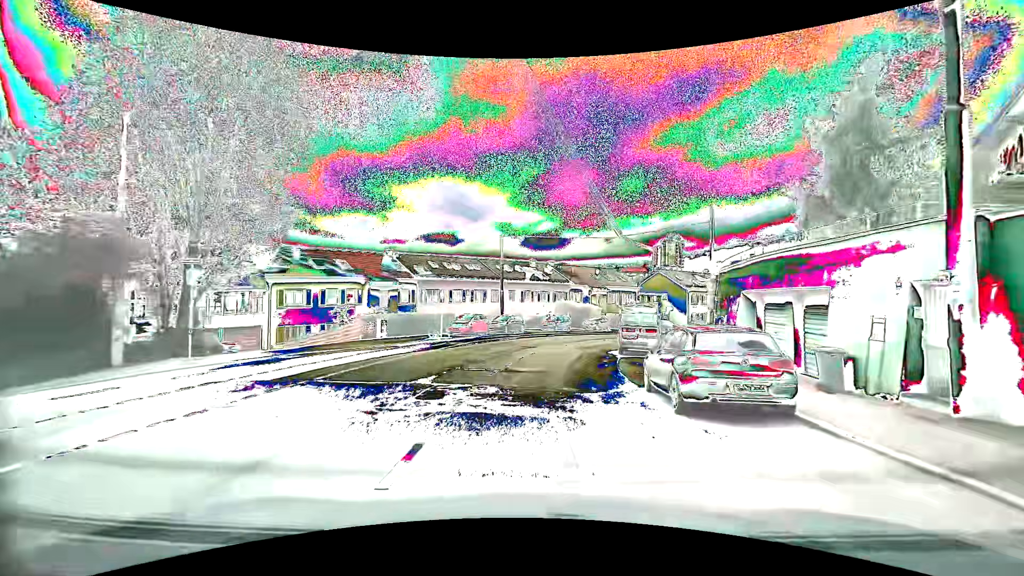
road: secondary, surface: asphalt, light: Day
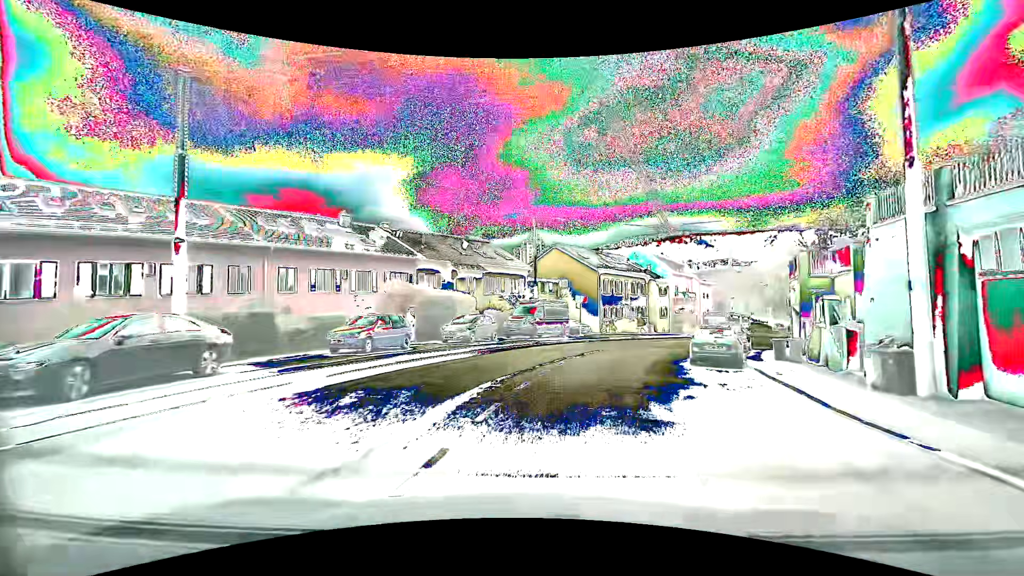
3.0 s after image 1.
(+2.8, +29.6) m; +16°
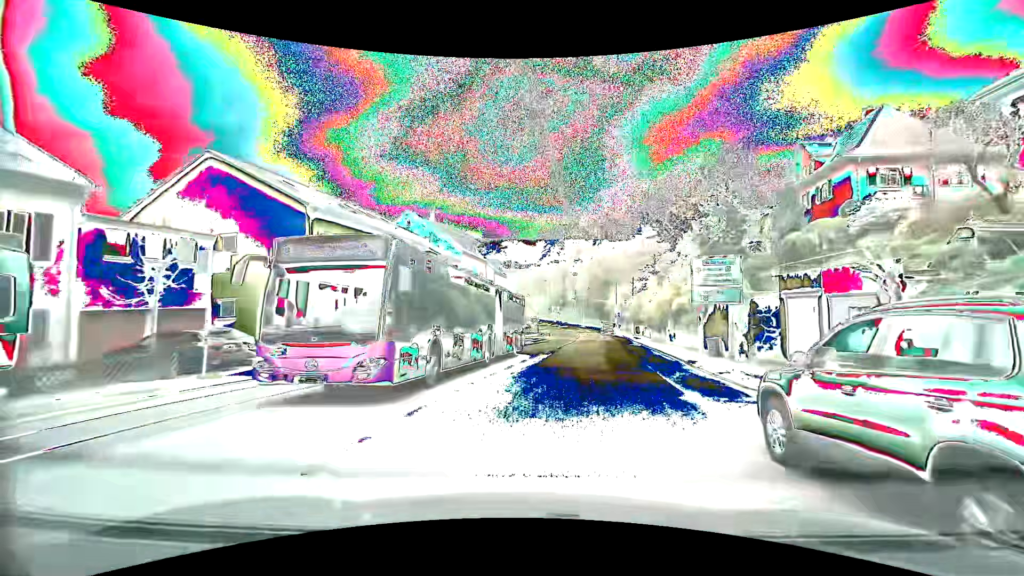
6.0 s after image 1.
(+6.4, +27.3) m; +24°
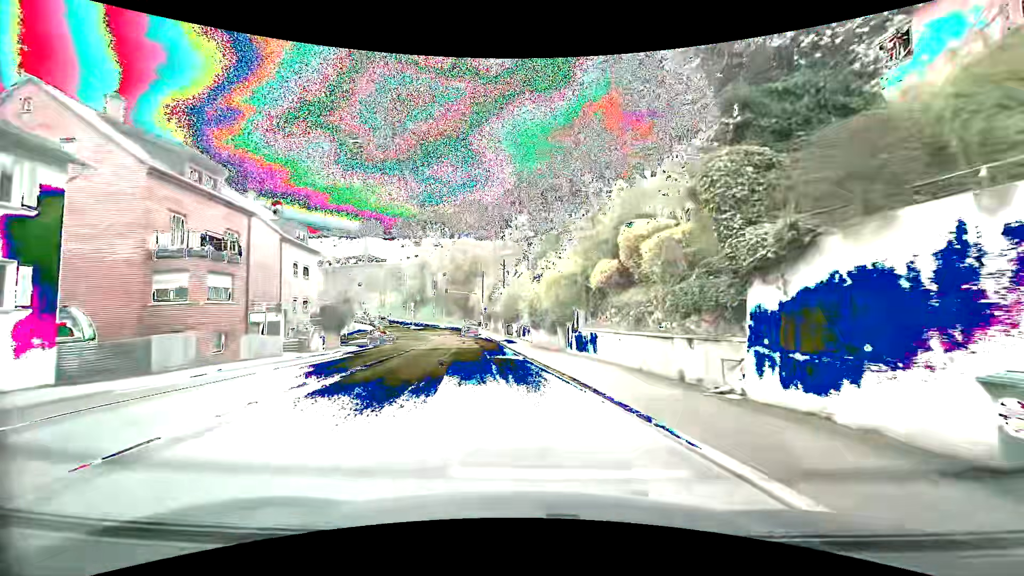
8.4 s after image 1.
(+4.0, +22.0) m; +15°
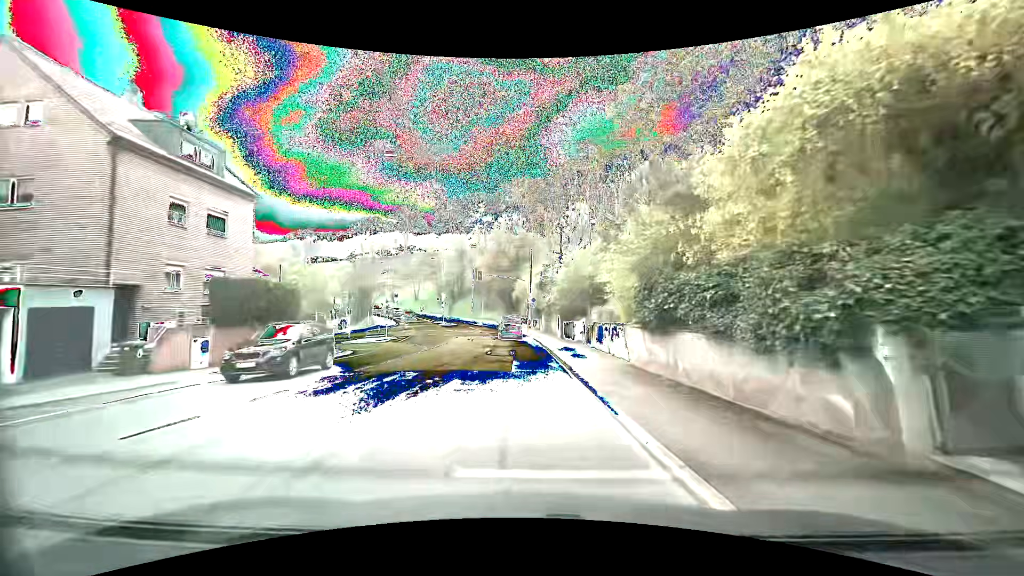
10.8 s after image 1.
(-1.0, +19.8) m; -6°
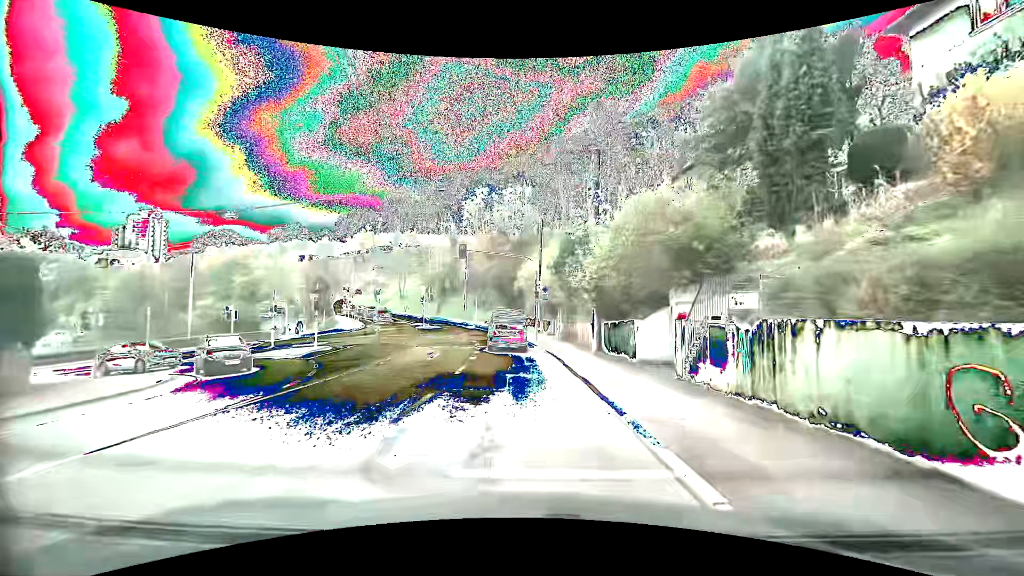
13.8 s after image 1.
(0.0, +17.7) m; +1°
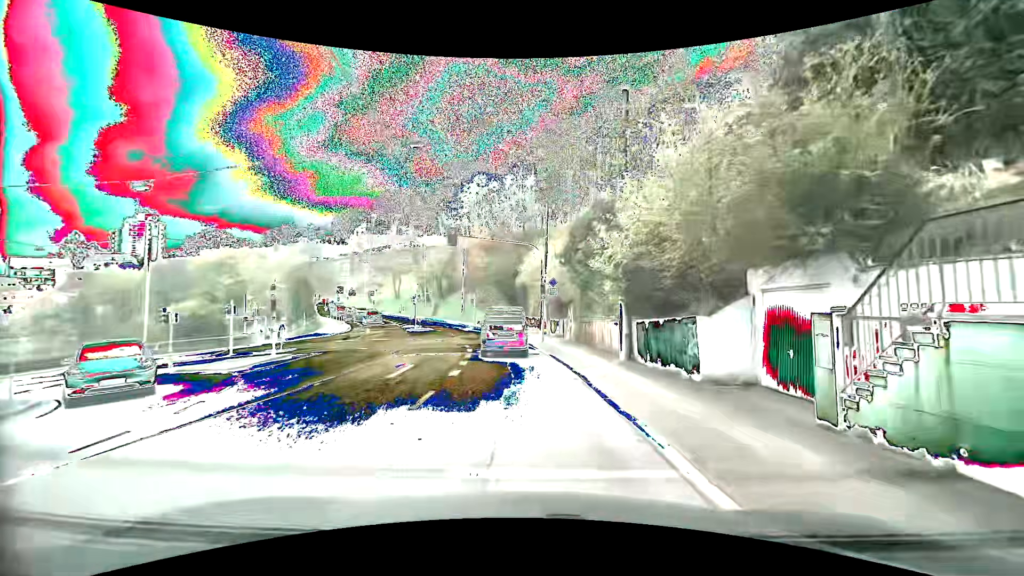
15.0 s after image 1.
(-0.2, +5.9) m; 0°
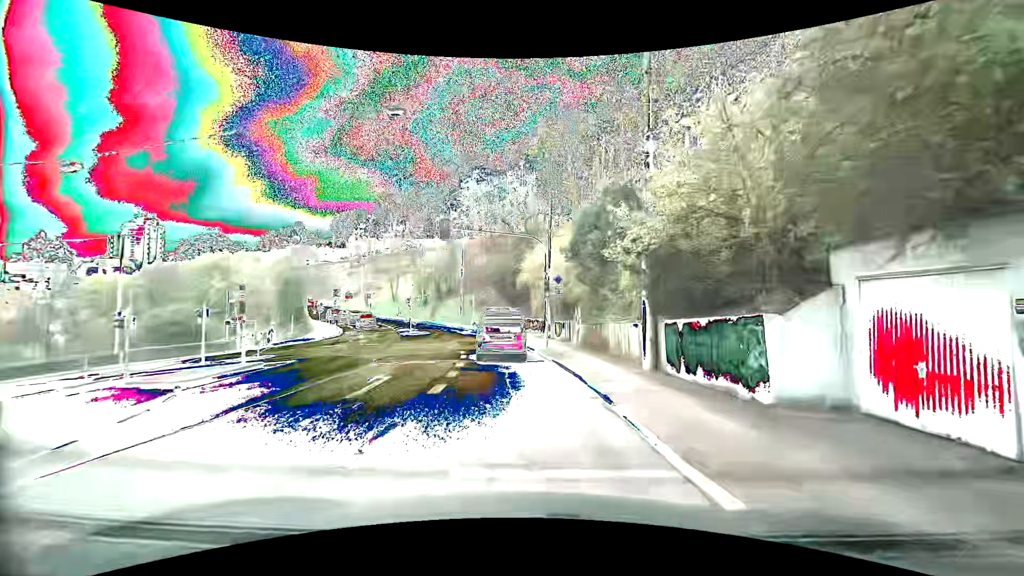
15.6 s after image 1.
(-0.1, +3.1) m; 0°
(0, +10) (-1, +20) (-3, +30) (-5, +40) (-9, +49) (-14, +58) (-19, +66) (-25, +74) (-31, +82) (-37, +90) m
